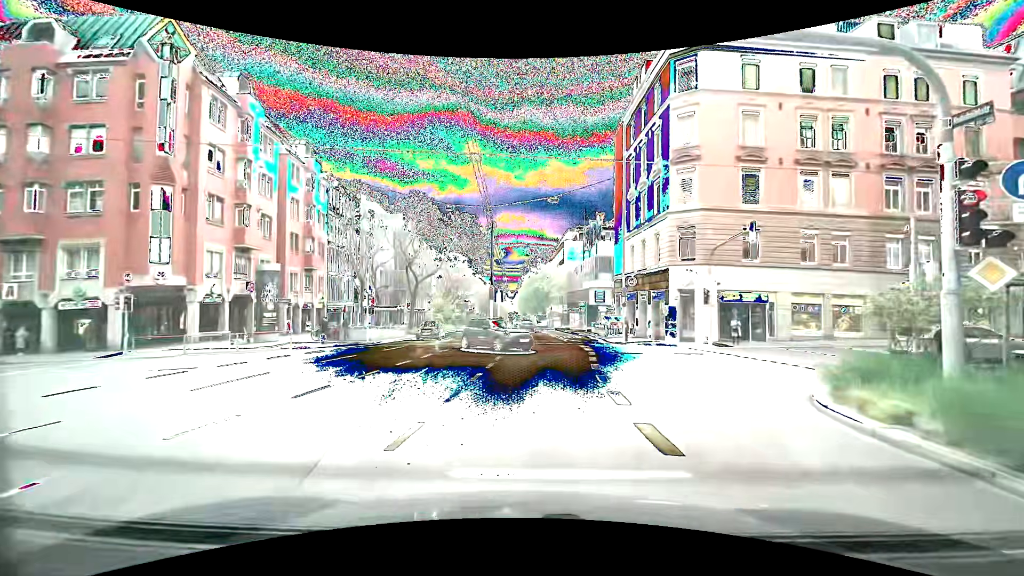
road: secondary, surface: asphalt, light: Day
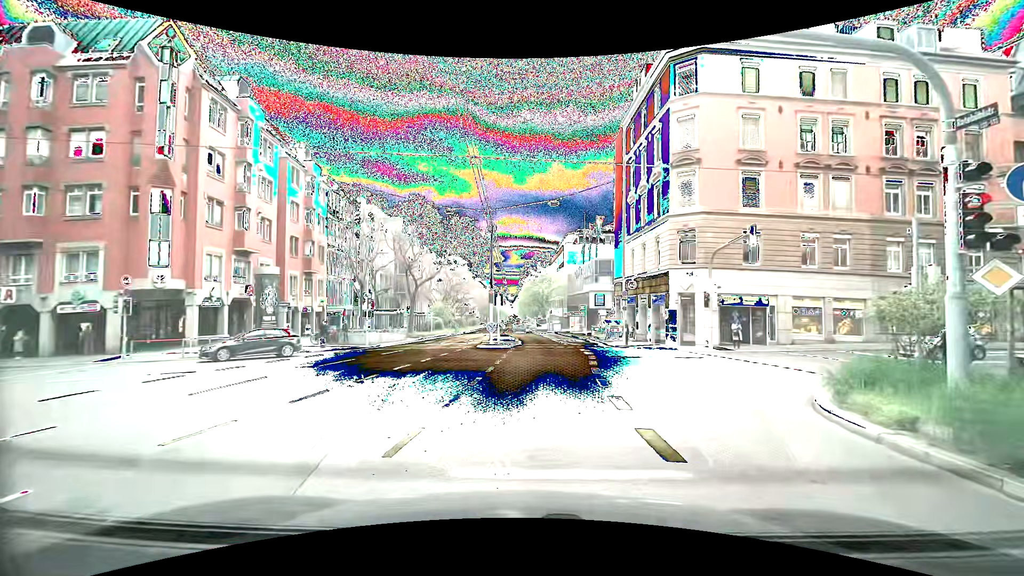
(0.0, +0.2) m; 0°
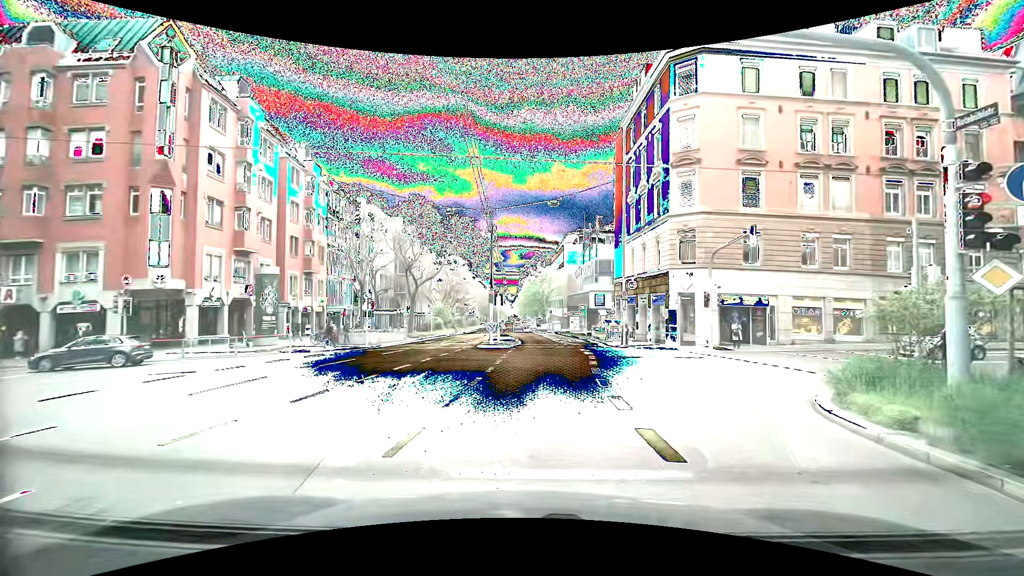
(0.0, 0.0) m; 0°
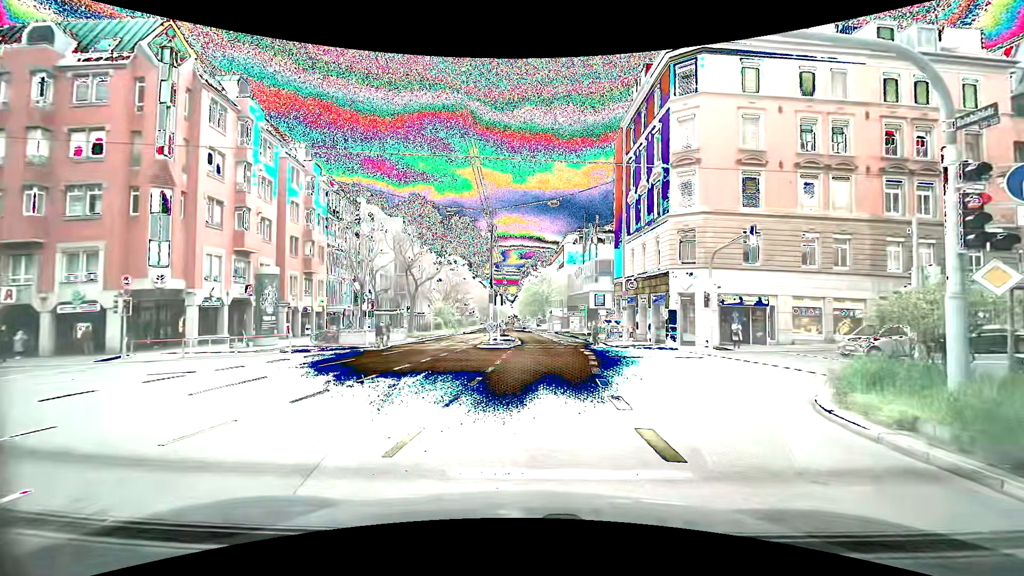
(0.0, 0.0) m; 0°
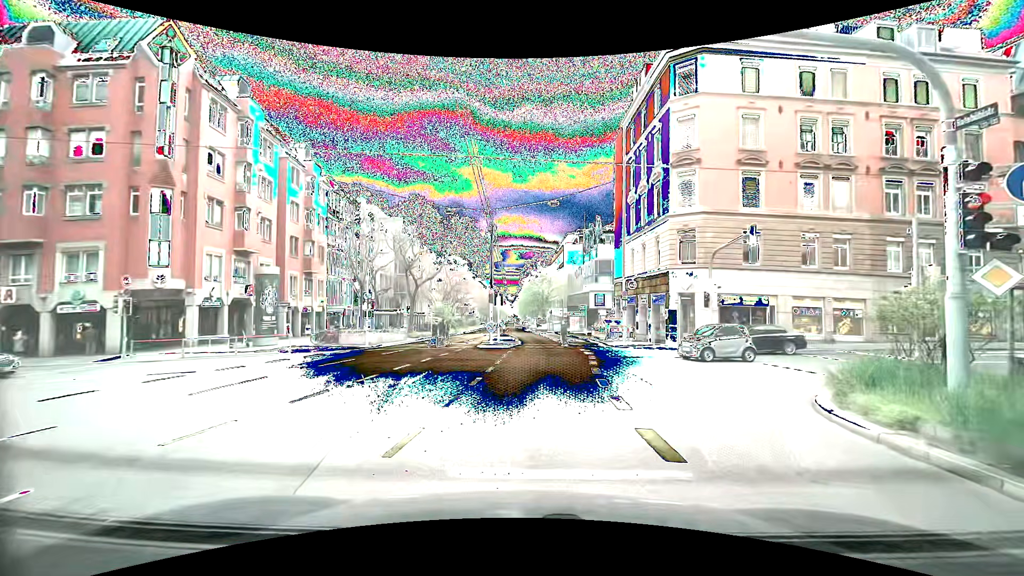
(0.0, 0.0) m; 0°
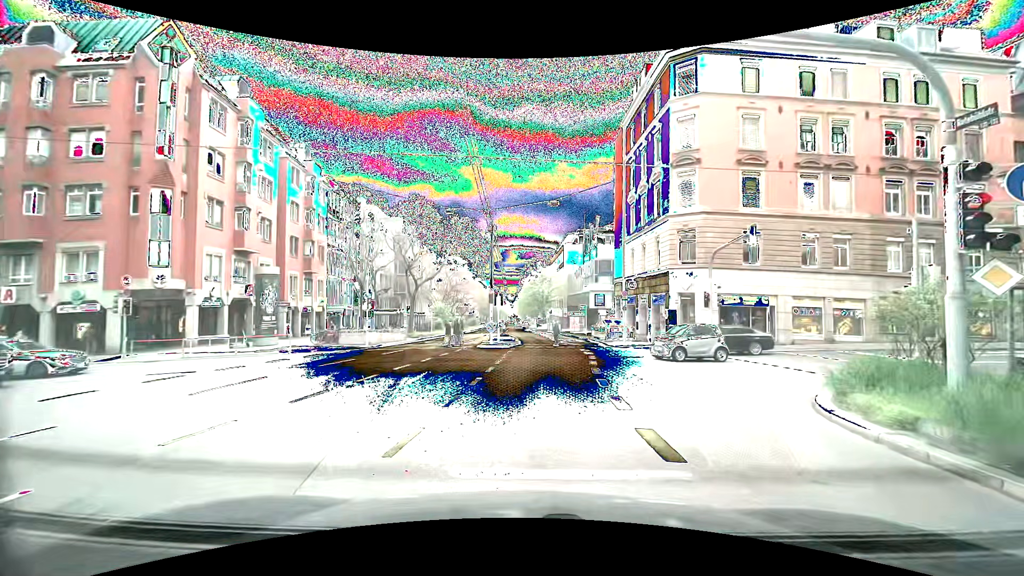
(0.0, 0.0) m; 0°
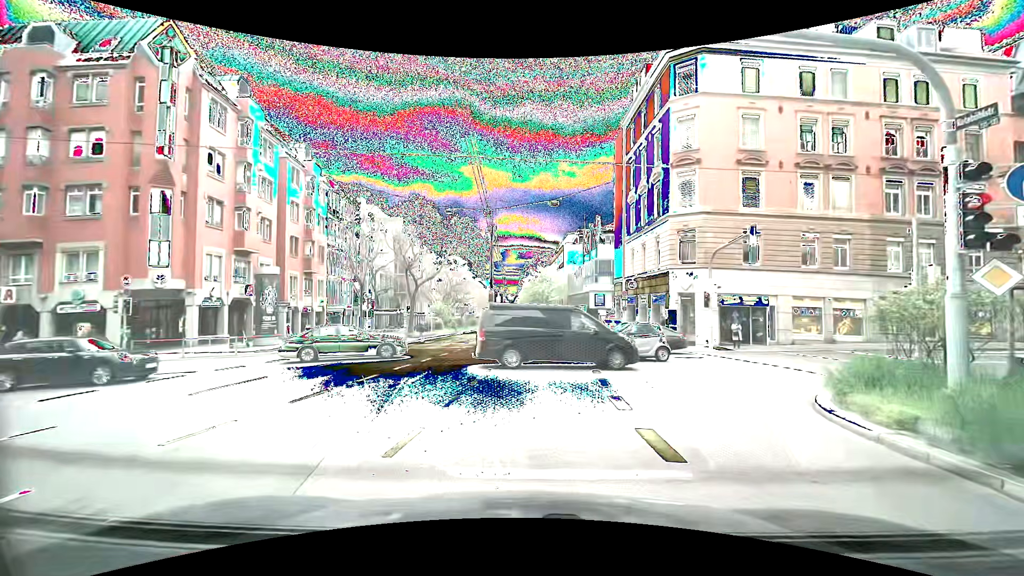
(0.0, 0.0) m; 0°
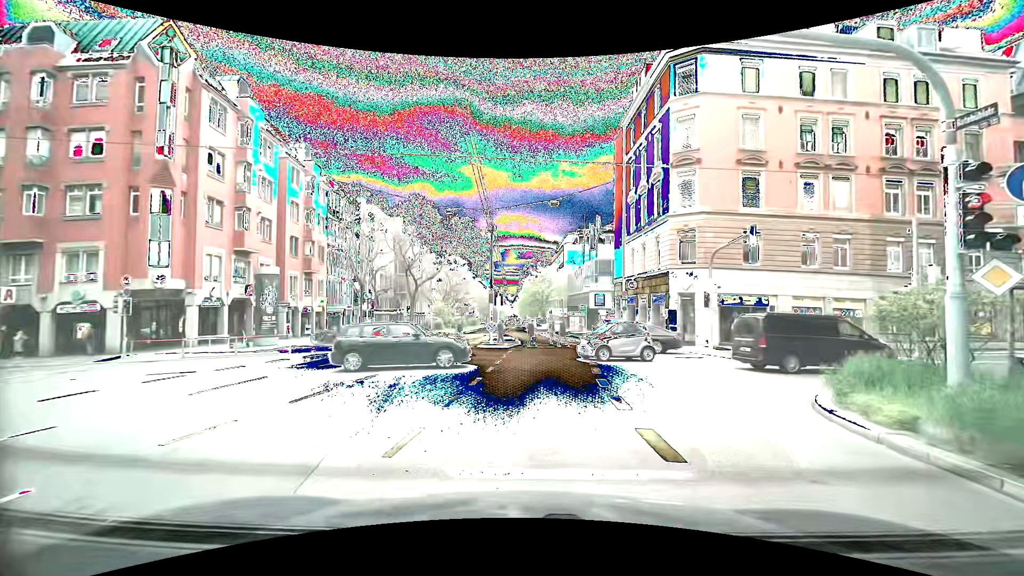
(0.0, 0.0) m; 0°
(-1, +10) (-1, +20) (-2, +30) (-3, +40) (-4, +50) (-5, +60) (-7, +70) (-8, +80) (-9, +89) (-11, +99) m
